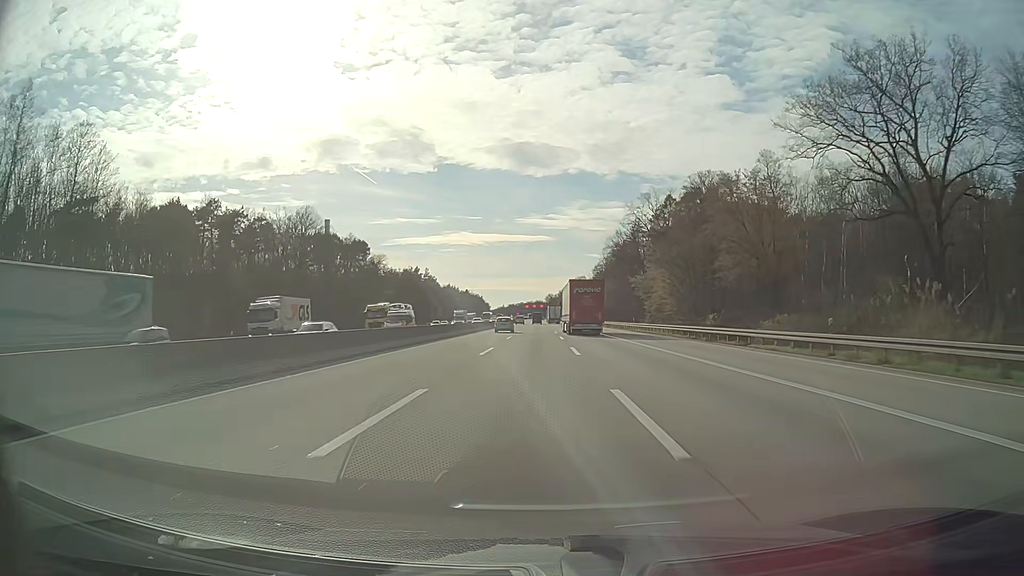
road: motorway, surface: asphalt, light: Day
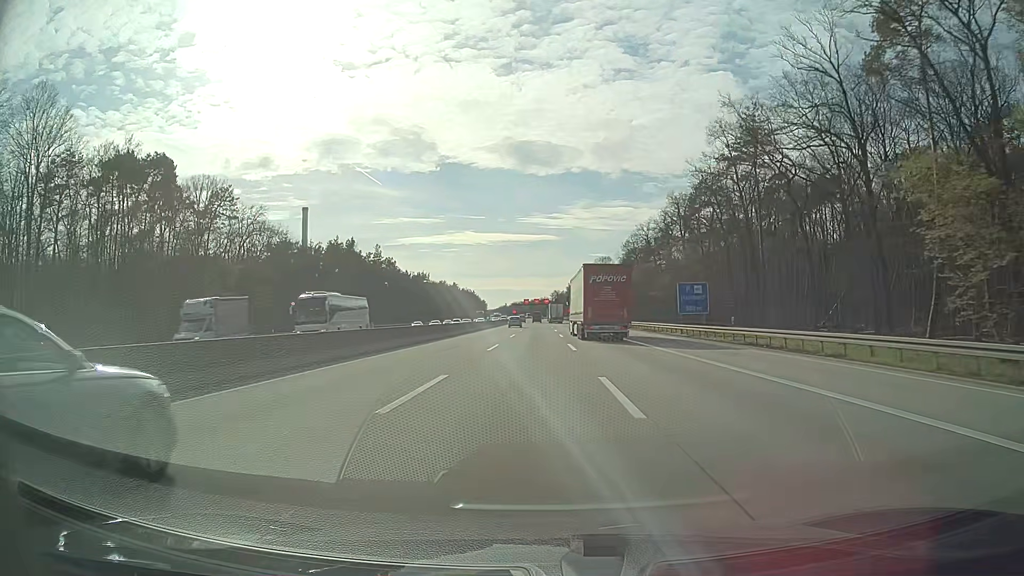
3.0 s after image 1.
(0.0, +87.2) m; 0°
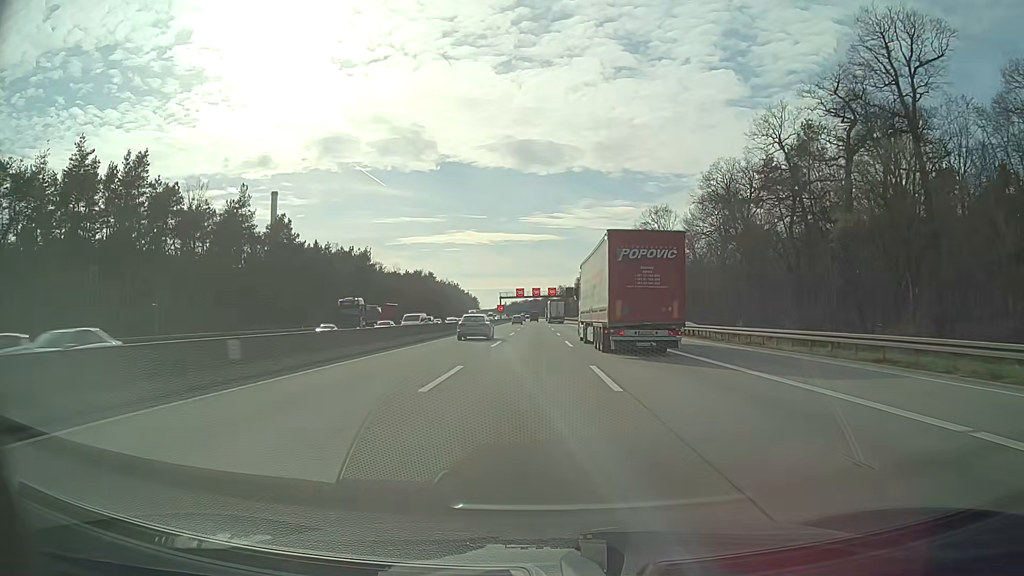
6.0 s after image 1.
(-0.2, +87.2) m; 0°
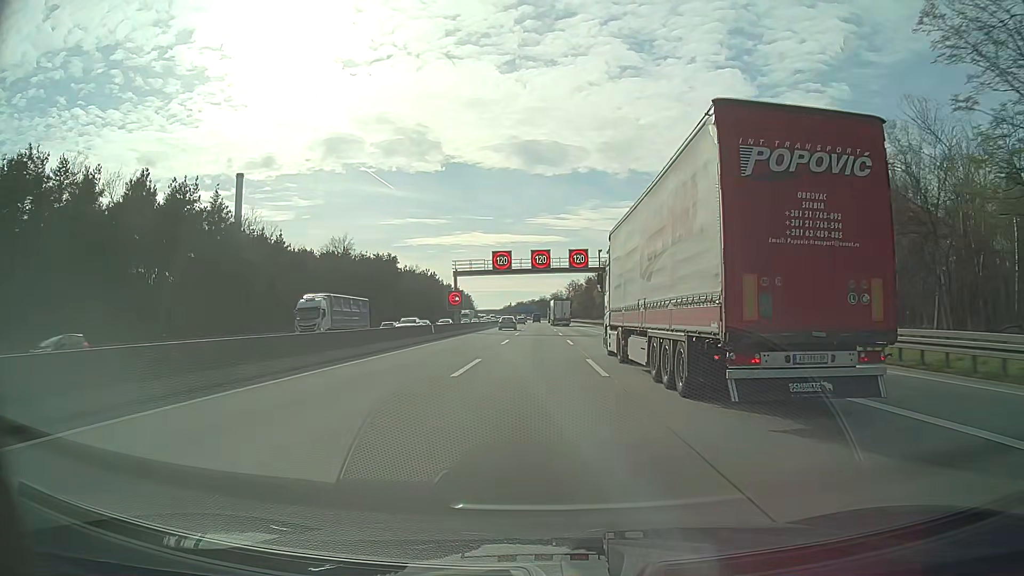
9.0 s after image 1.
(-0.5, +87.0) m; -1°
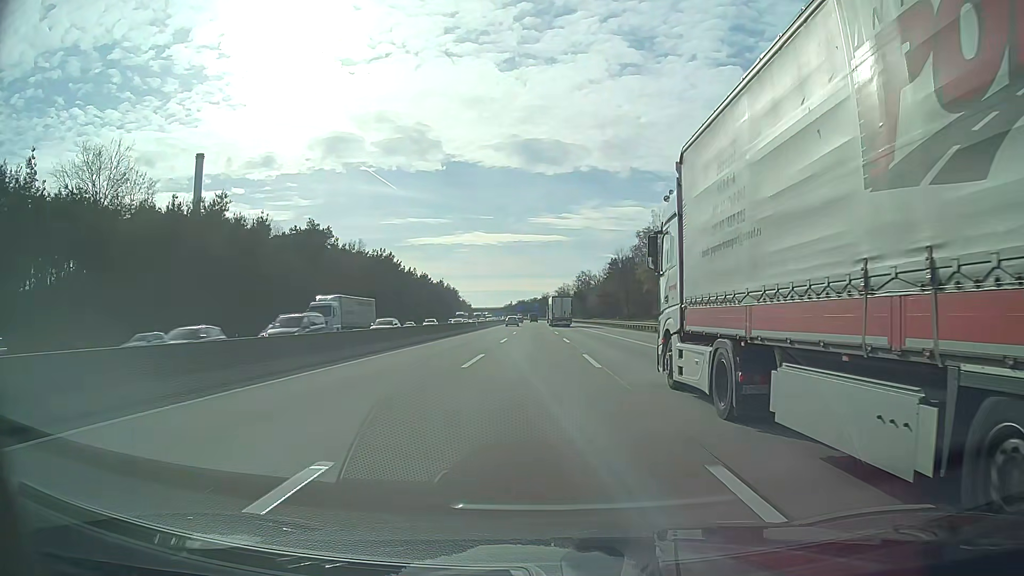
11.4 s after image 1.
(-0.2, +69.7) m; 0°
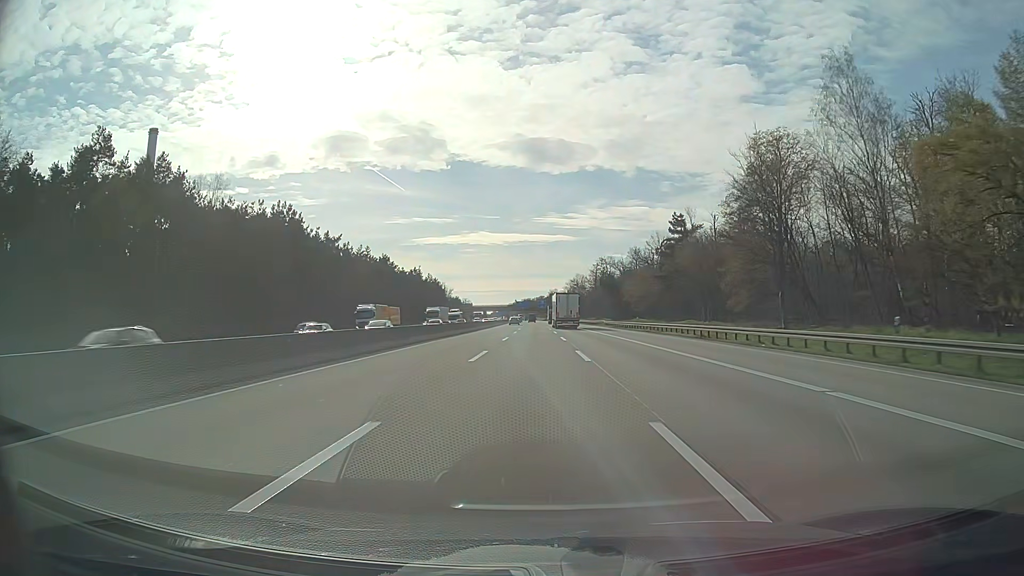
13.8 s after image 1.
(-0.6, +69.6) m; -1°
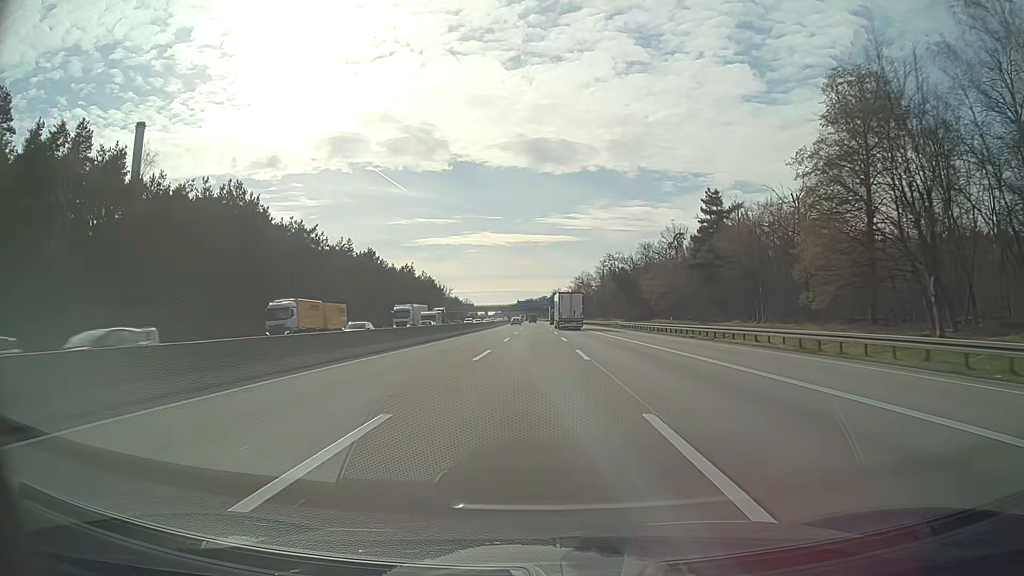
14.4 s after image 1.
(-0.1, +17.4) m; 0°
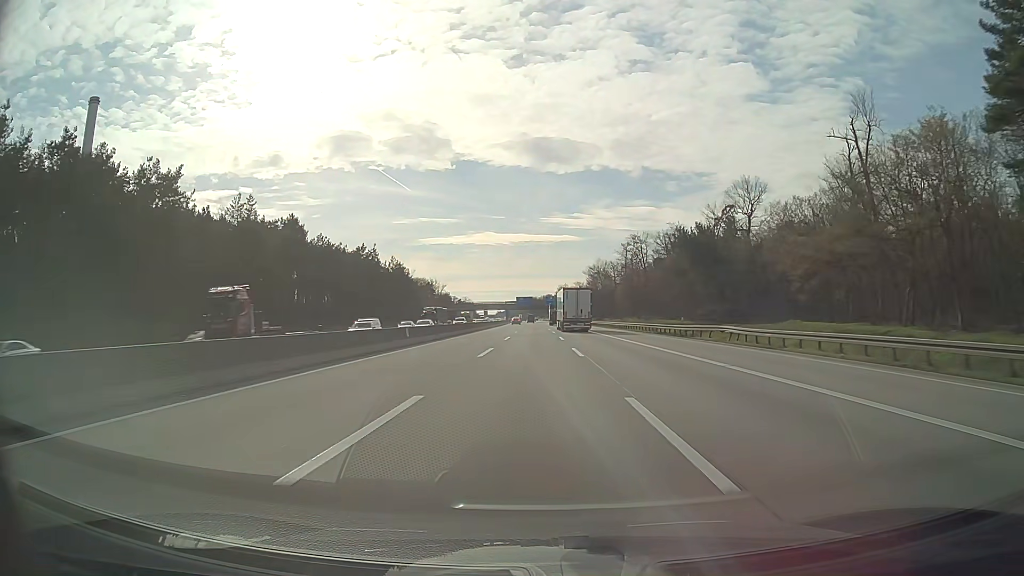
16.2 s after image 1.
(-0.3, +52.2) m; 0°
(0, +10) (0, +20) (0, +30) (0, +40) (0, +50) (0, +60) (0, +70) (0, +80) (-1, +90) (-1, +100) m
